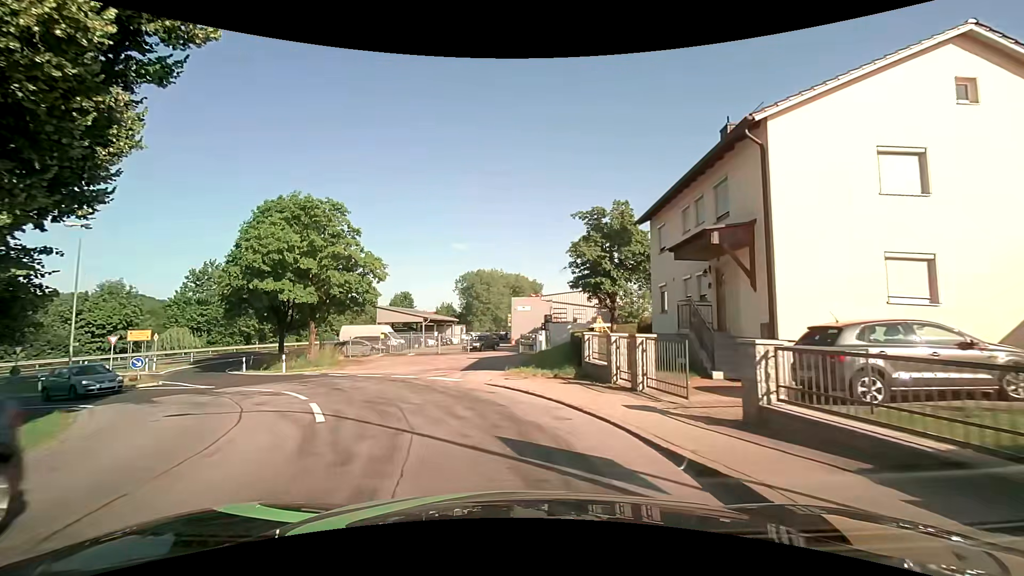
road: unclassified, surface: asphalt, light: Day
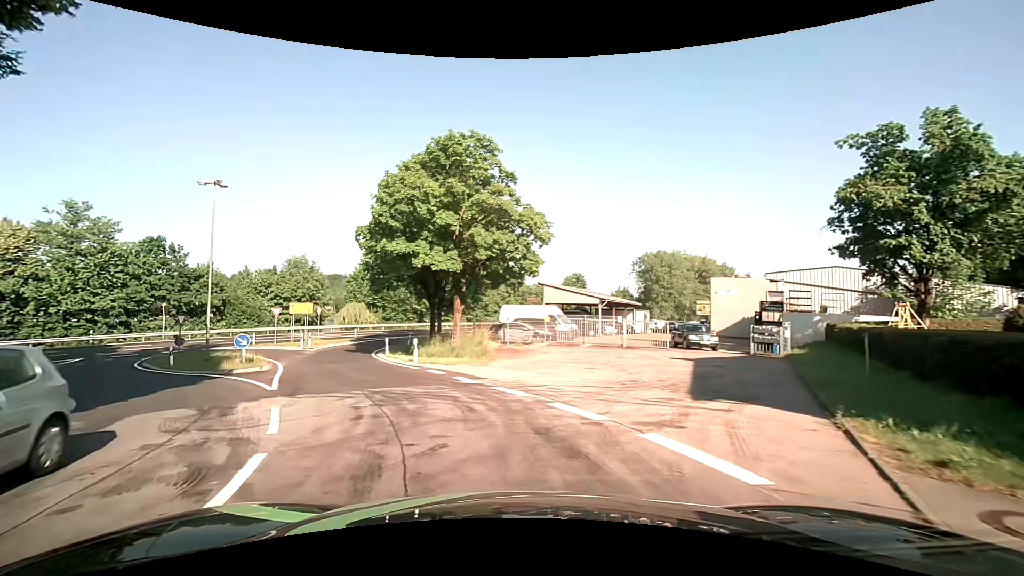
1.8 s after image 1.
(-1.7, +10.7) m; -20°
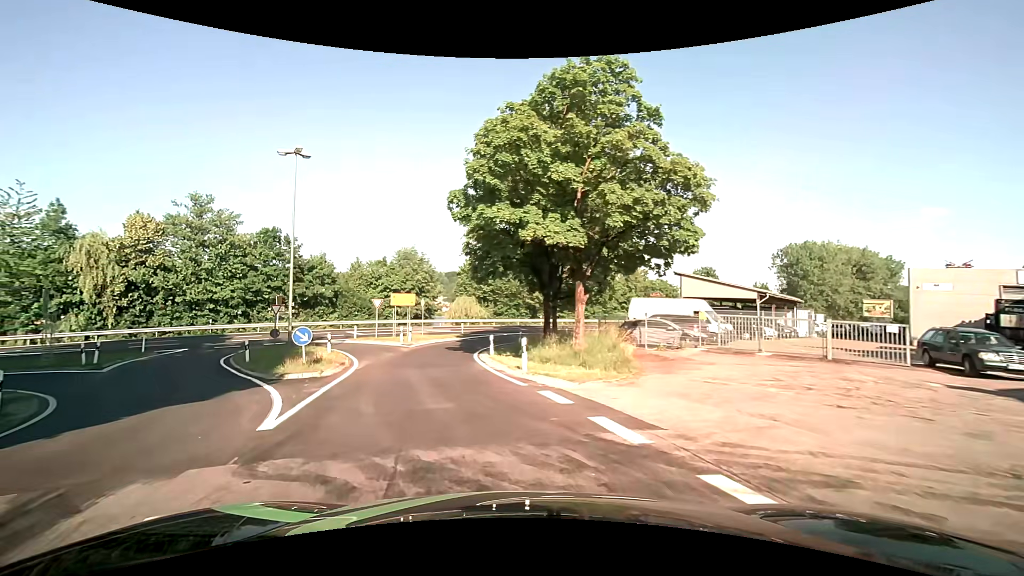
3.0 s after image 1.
(-0.7, +6.8) m; -13°
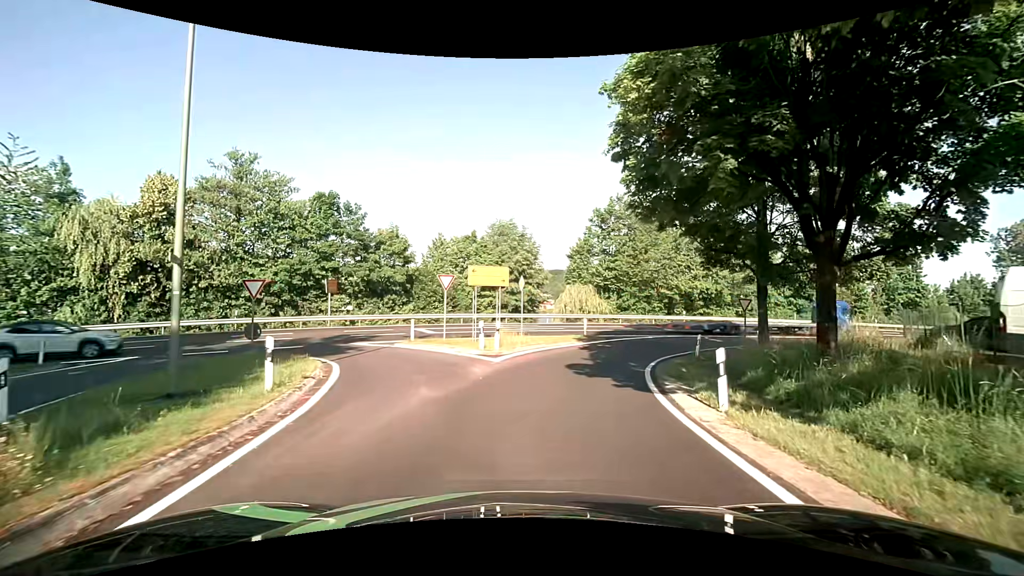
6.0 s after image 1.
(-2.5, +16.7) m; -13°
(+1, +10) (+3, +20) (+8, +28) (+16, +35) (+24, +40) (+33, +44) (+43, +48) (+51, +53) (+60, +58) (+69, +62) m
